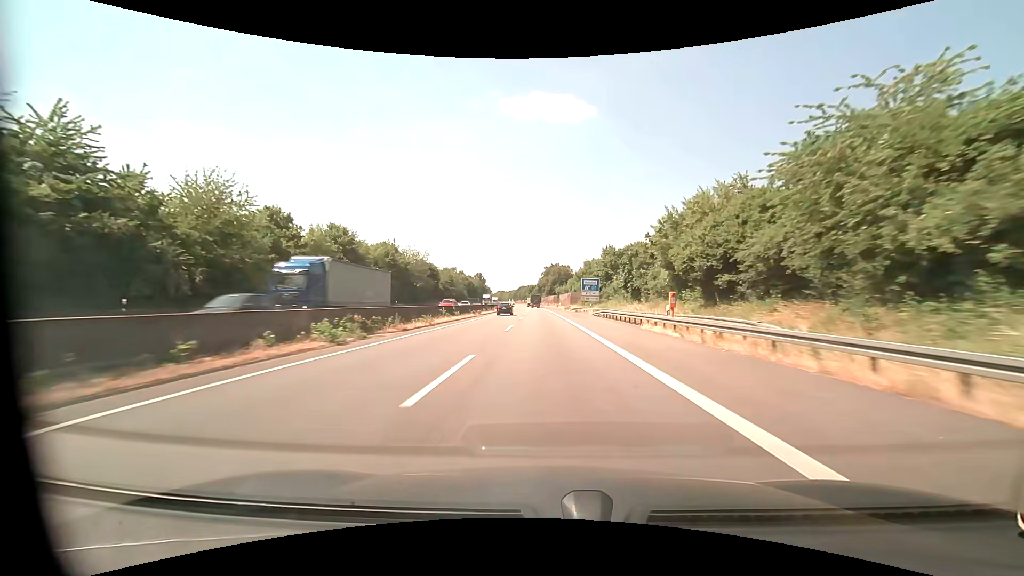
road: motorway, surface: asphalt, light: Day
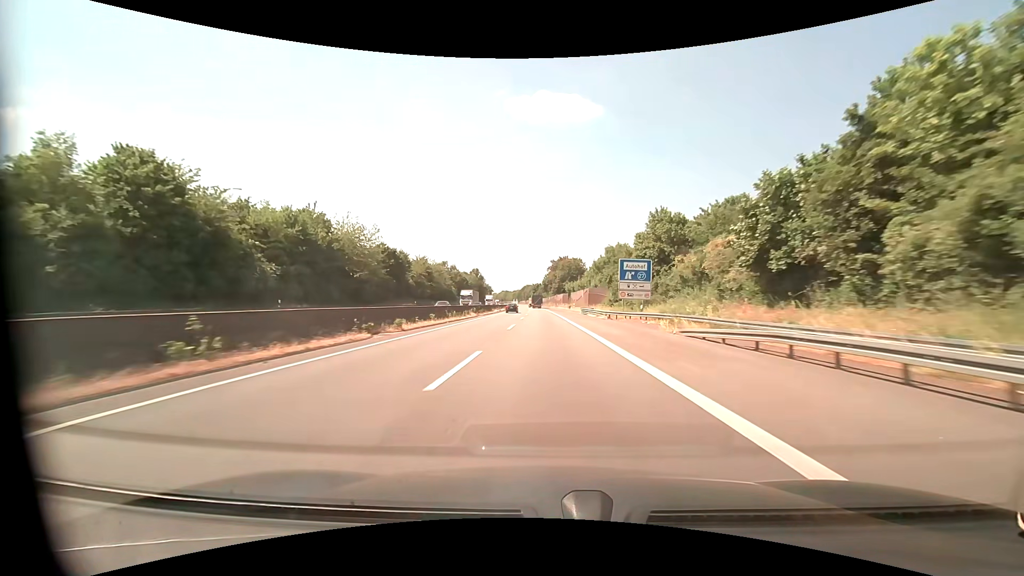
(-0.2, +34.5) m; -1°
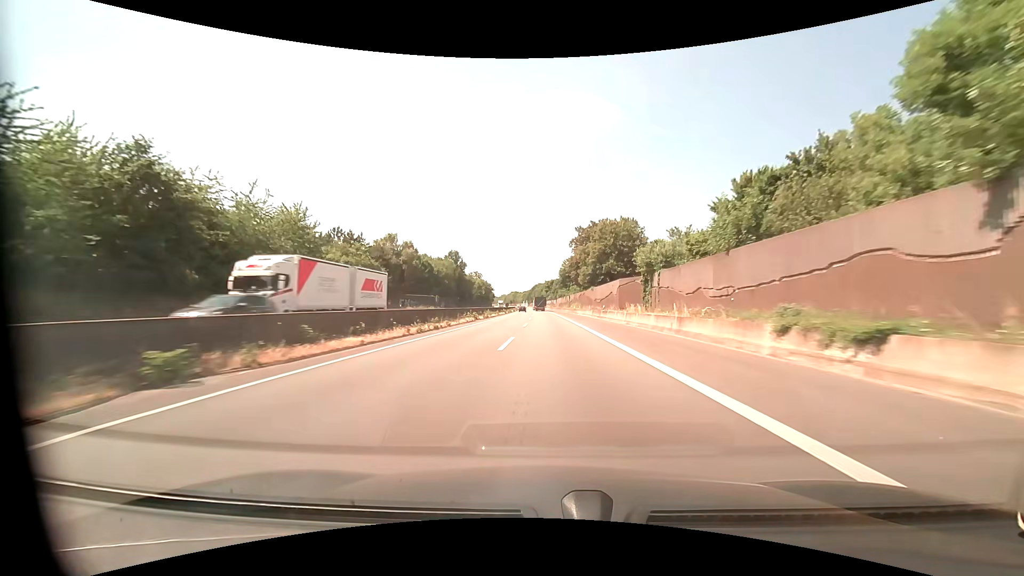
(-1.5, +82.1) m; -2°
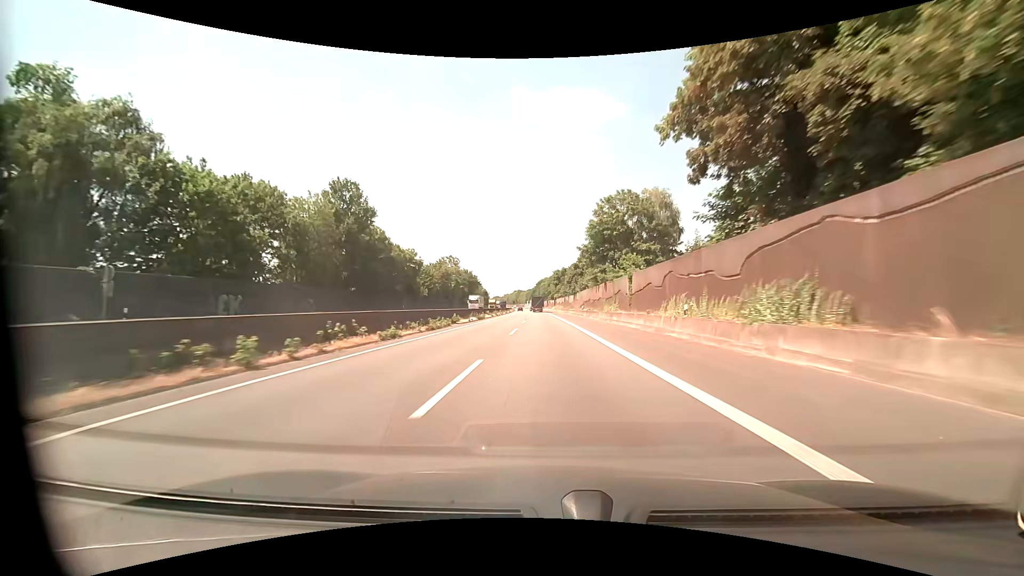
(-0.3, +81.0) m; -1°
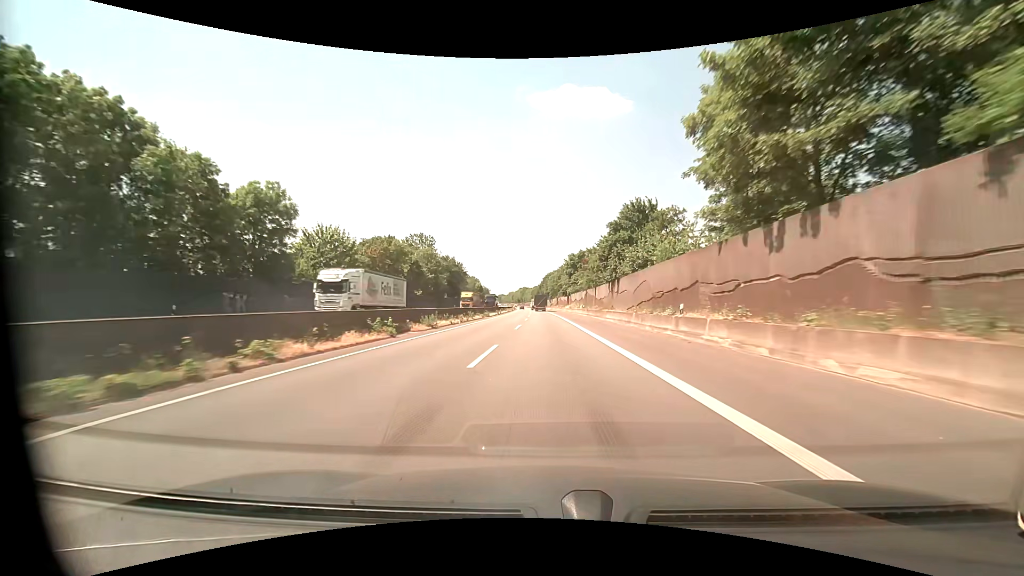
(-0.5, +49.4) m; -1°
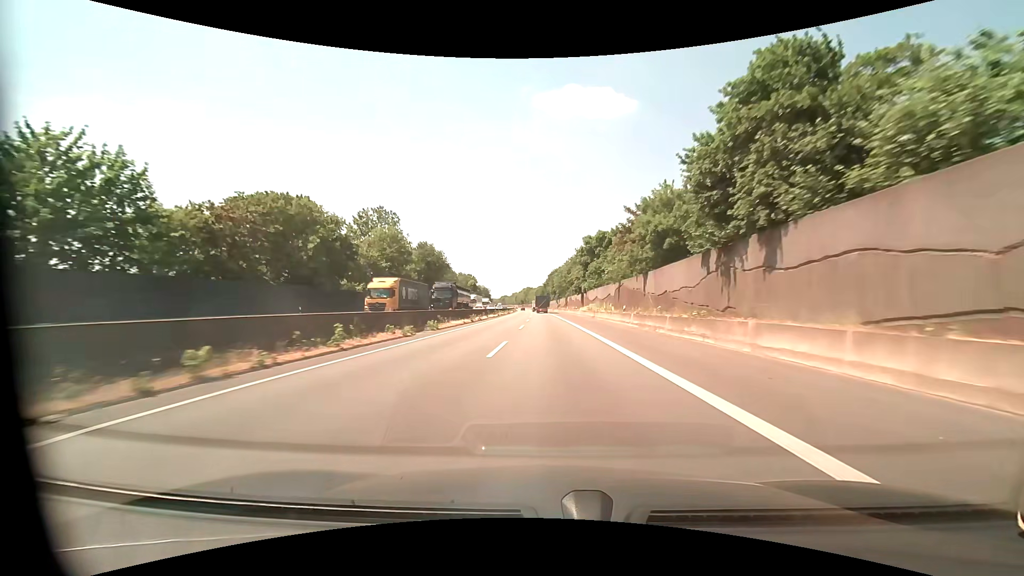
(-0.2, +33.4) m; 0°
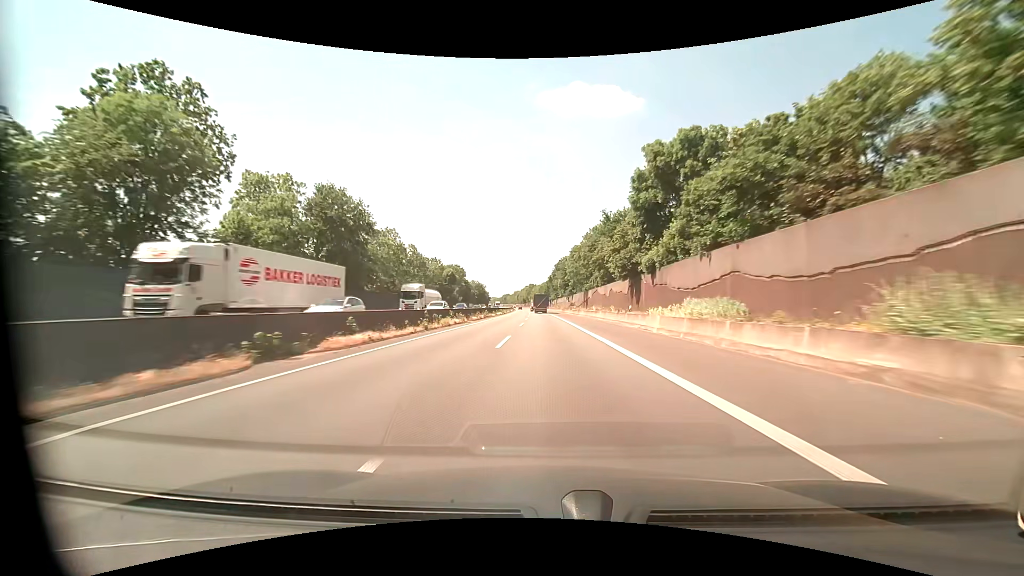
(-0.6, +51.1) m; 0°
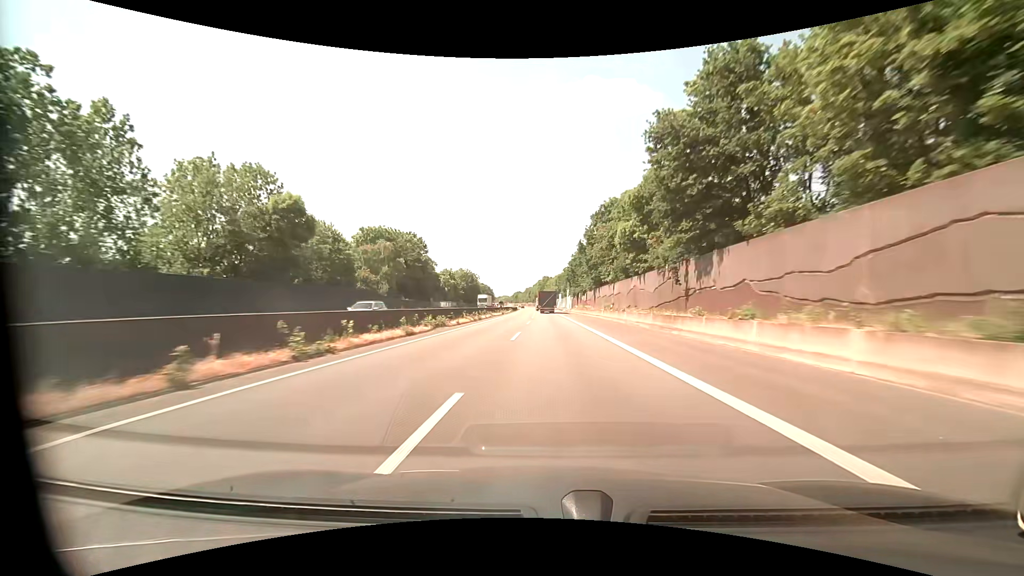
(-1.9, +86.6) m; -2°
(0, +10) (0, +20) (0, +30) (0, +40) (0, +50) (0, +60) (0, +70) (0, +80) (0, +90) (-1, +100) m
